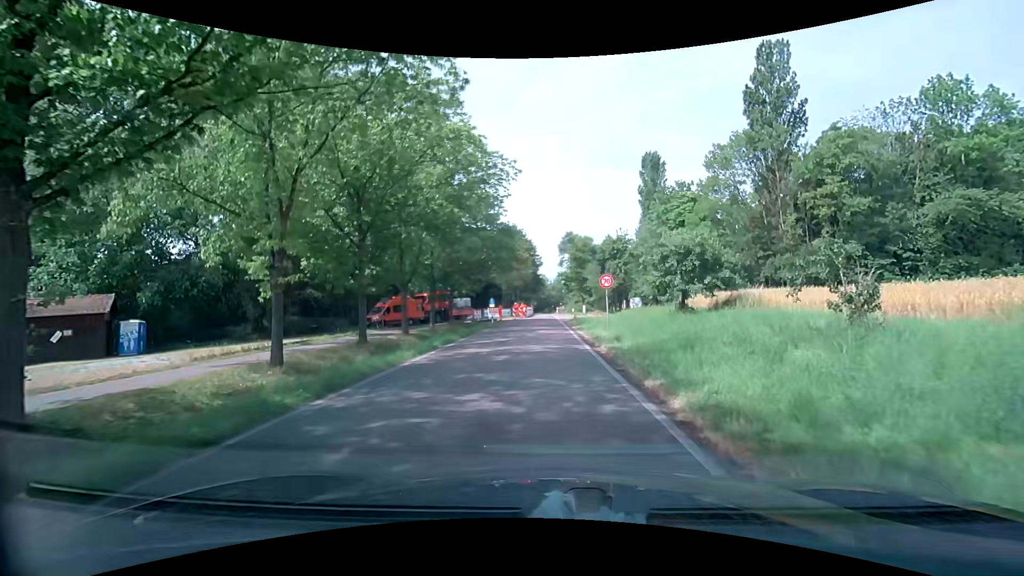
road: tertiary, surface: asphalt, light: Day
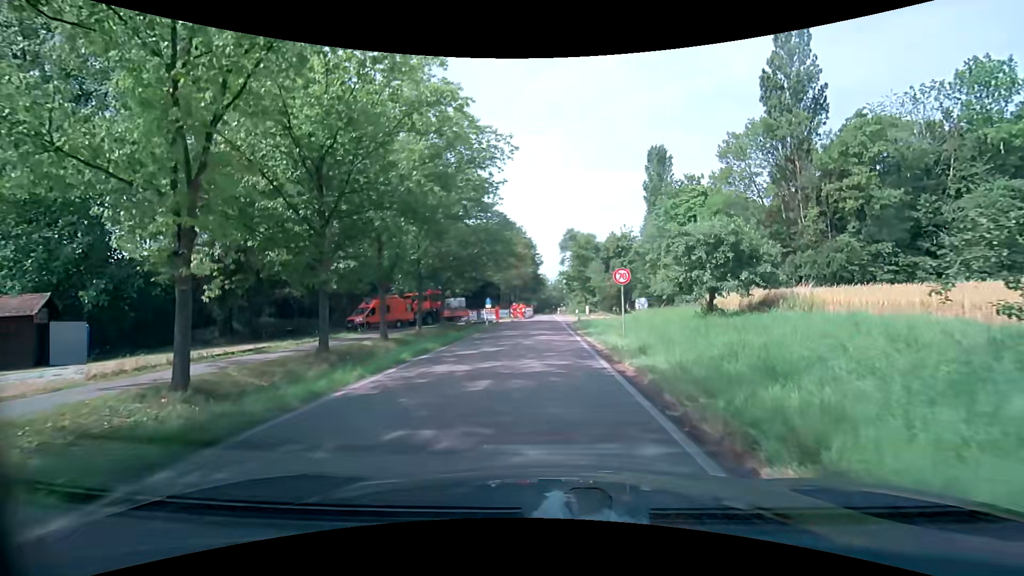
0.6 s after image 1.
(0.0, +4.3) m; 0°
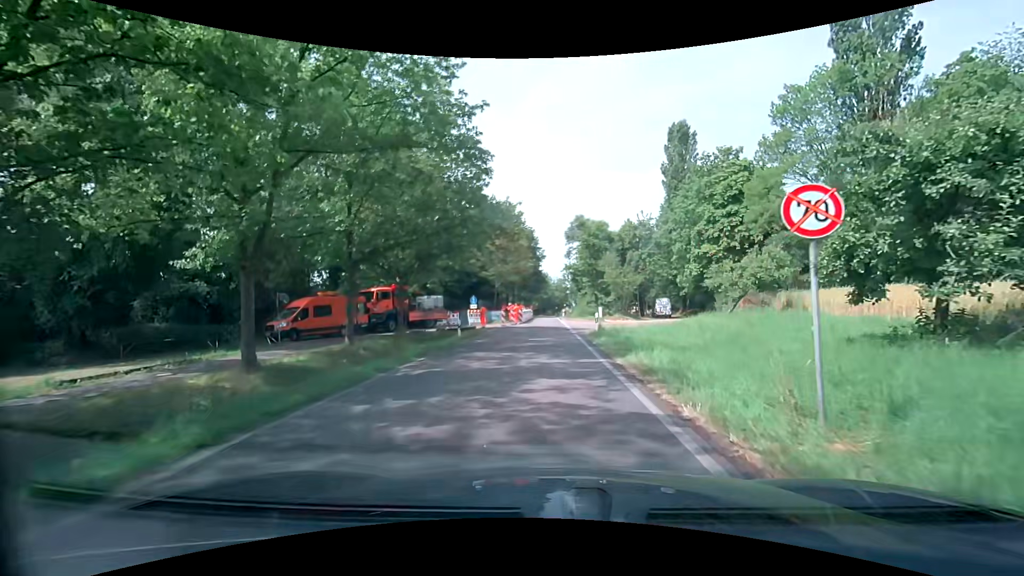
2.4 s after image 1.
(-0.1, +12.7) m; 0°
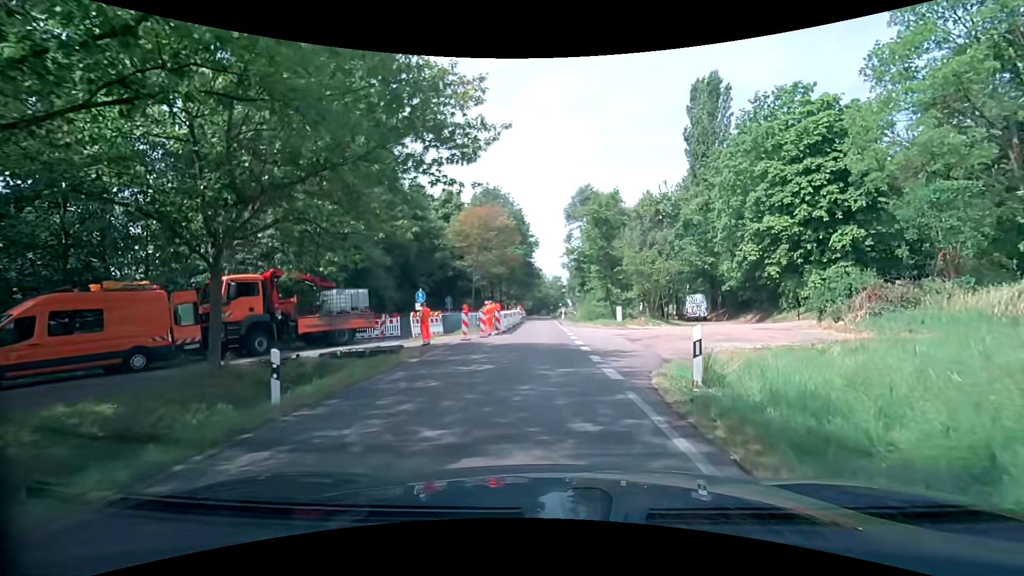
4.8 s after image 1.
(-0.1, +16.3) m; 0°
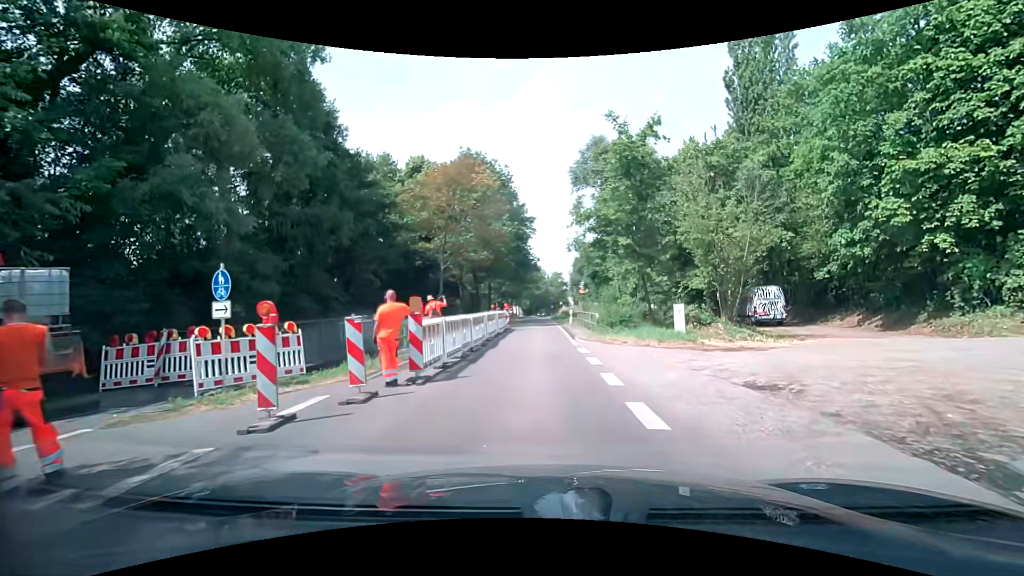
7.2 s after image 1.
(+0.2, +15.7) m; +2°
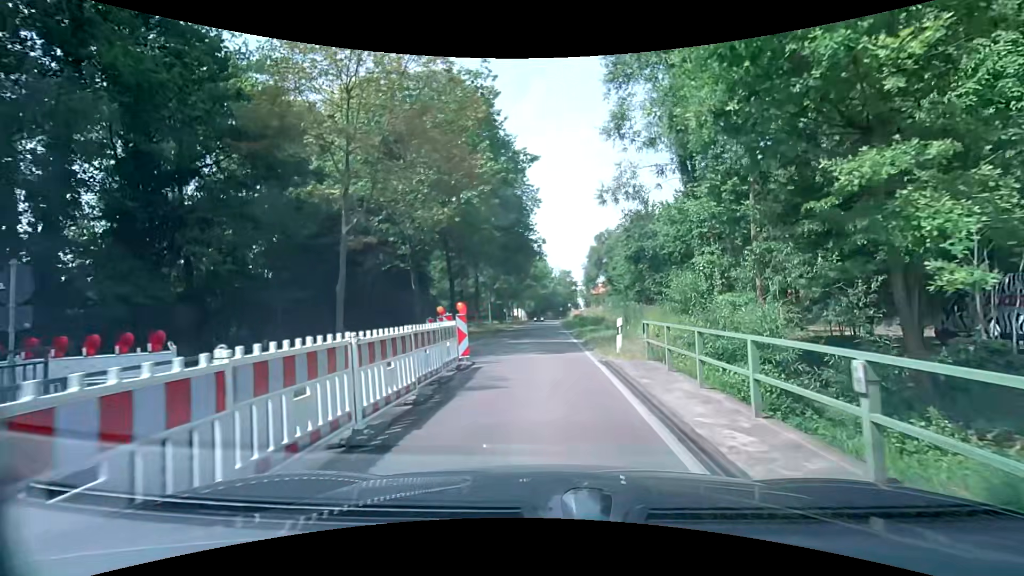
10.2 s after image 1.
(-0.5, +18.7) m; -1°
